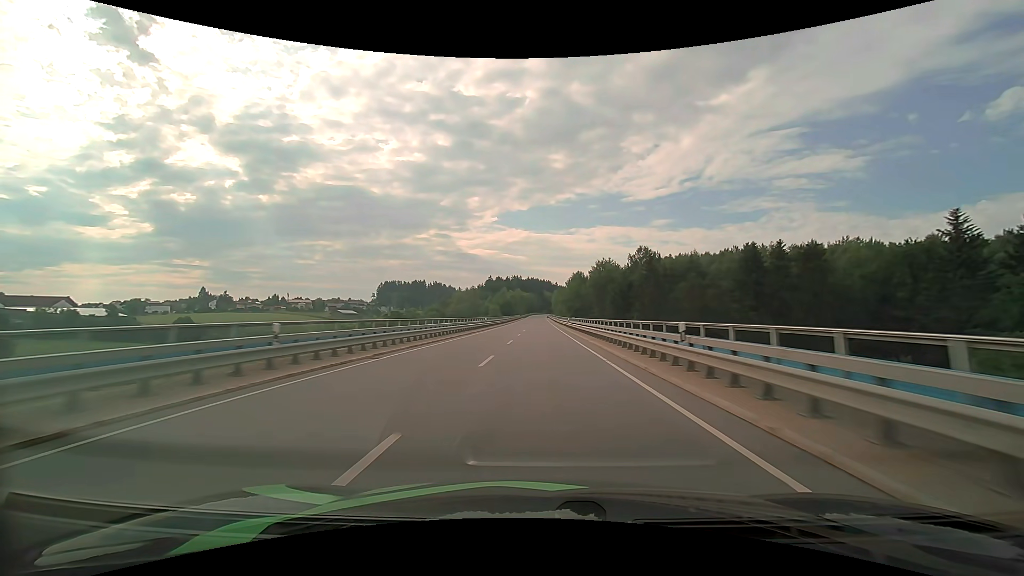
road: primary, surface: asphalt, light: Day
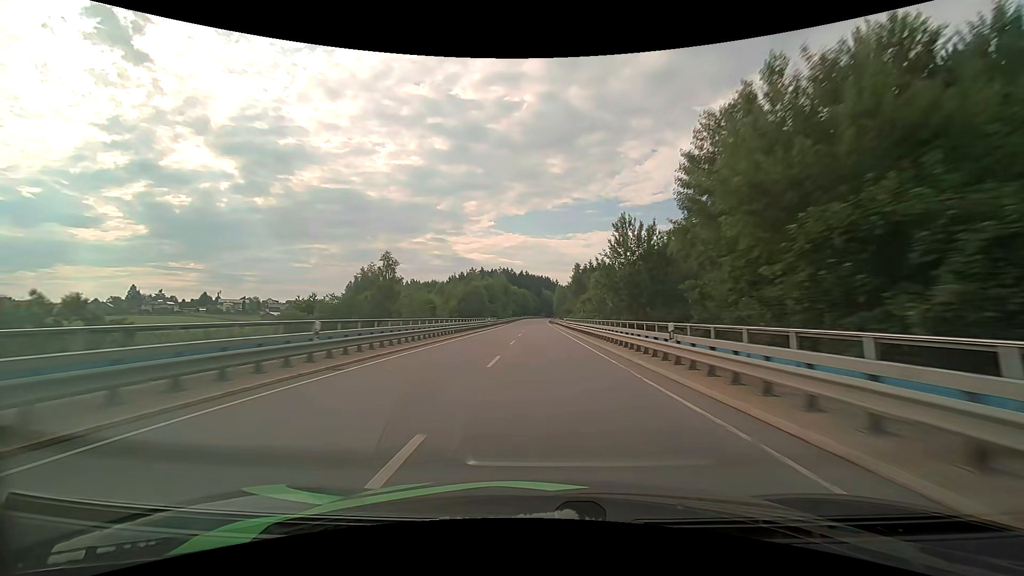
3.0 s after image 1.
(0.0, +94.4) m; 0°
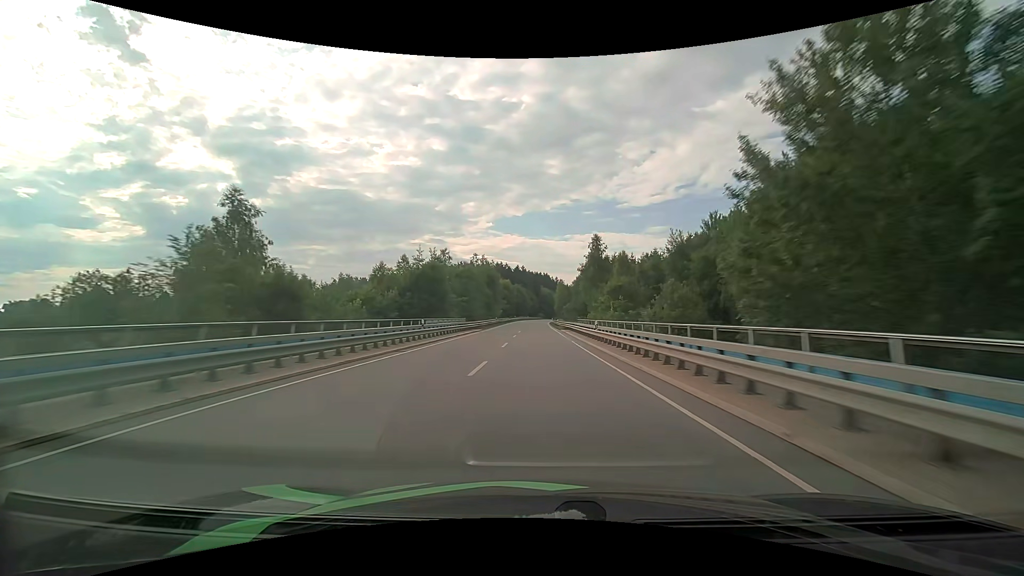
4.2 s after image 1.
(+0.1, +37.4) m; 0°
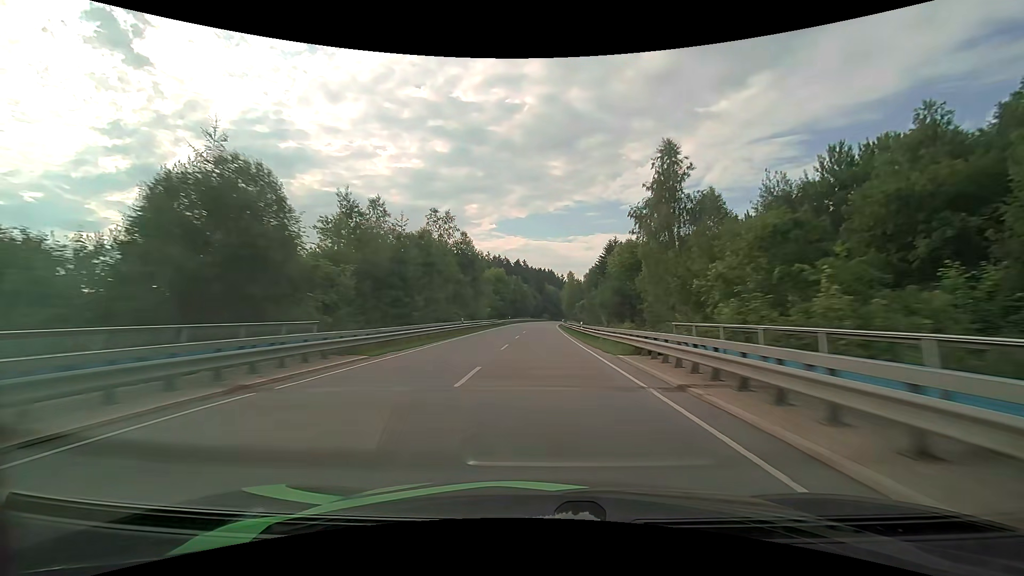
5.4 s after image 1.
(0.0, +37.3) m; 0°
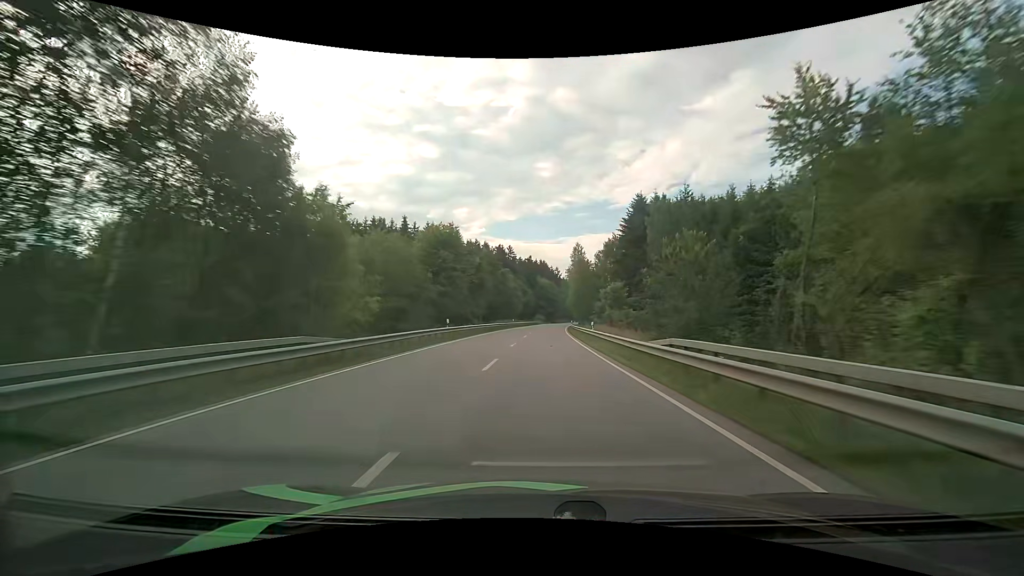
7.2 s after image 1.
(+0.2, +55.9) m; +1°
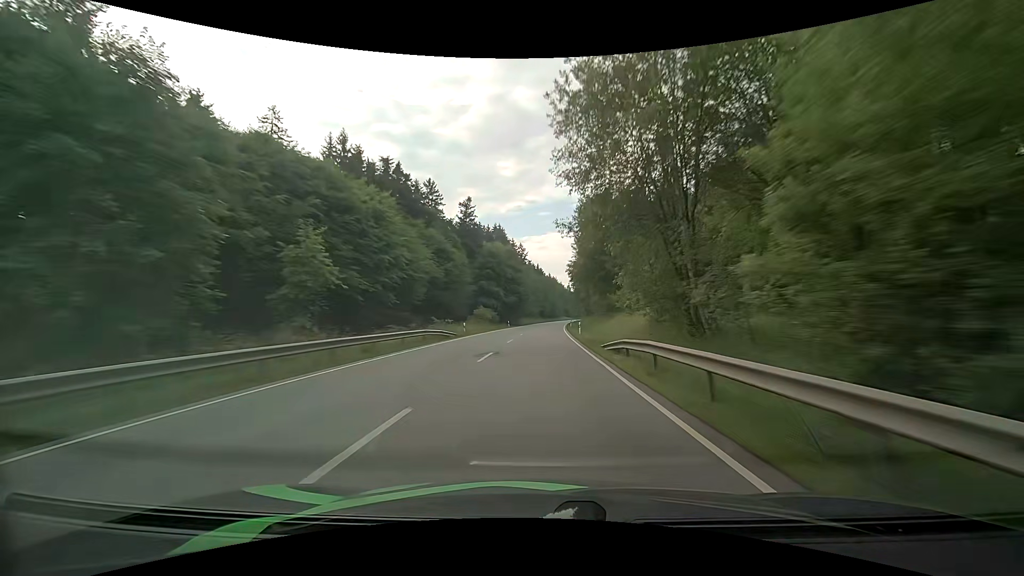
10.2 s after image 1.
(+3.1, +92.2) m; +4°
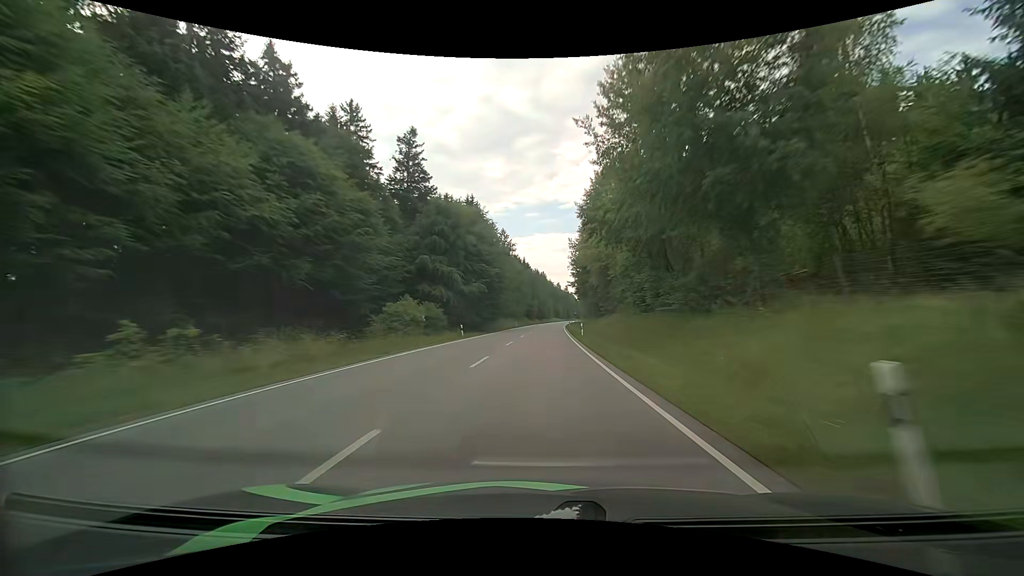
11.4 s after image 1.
(+0.3, +36.8) m; +1°
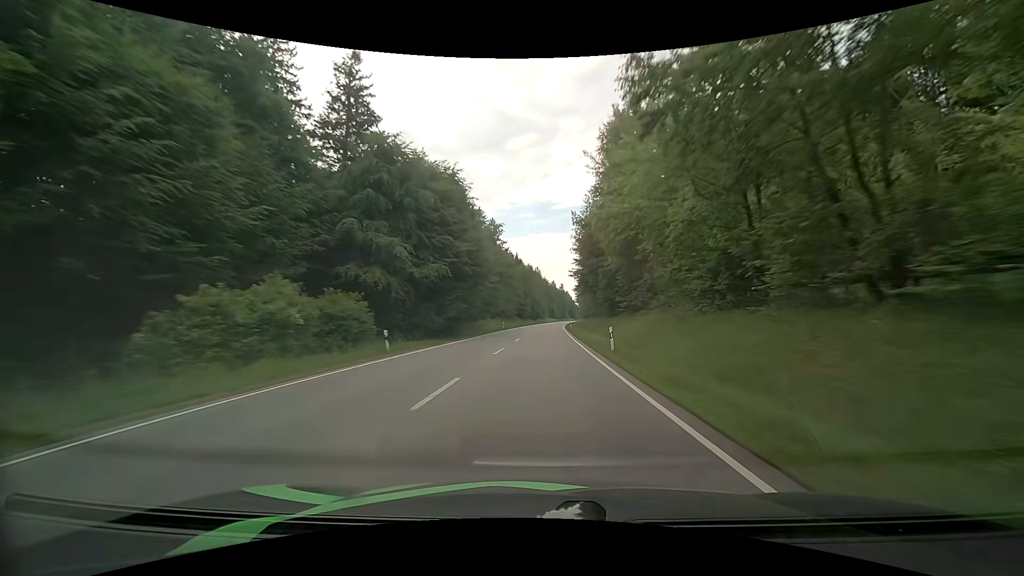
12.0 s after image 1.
(+0.1, +18.4) m; +1°
(0, +10) (0, +20) (0, +30) (0, +40) (+1, +50) (+1, +60) (+1, +70) (+2, +80) (+2, +90) (+2, +100) m
